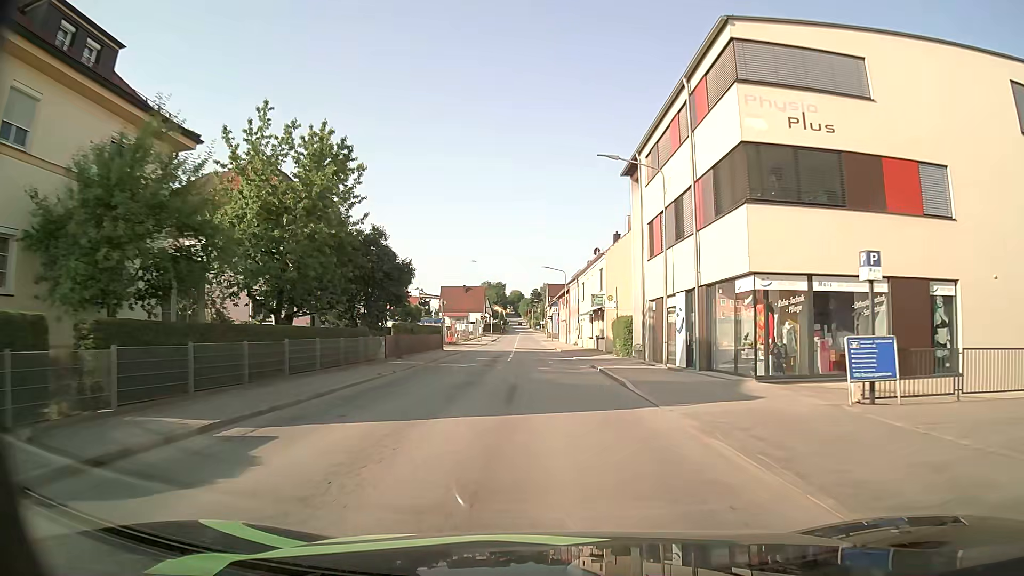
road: tertiary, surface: asphalt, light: Day
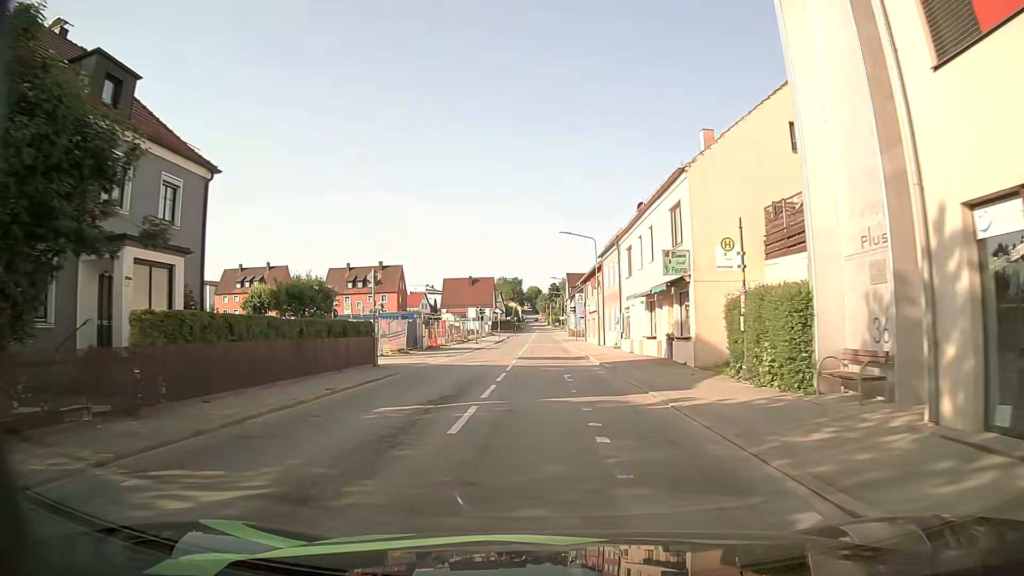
(-0.4, +22.2) m; -3°
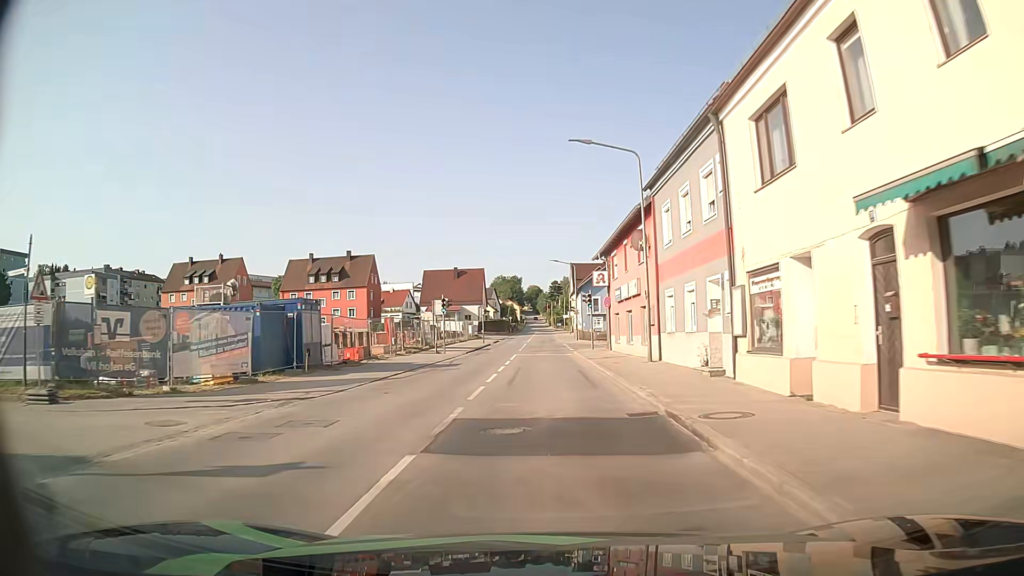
(+0.3, +22.7) m; +1°
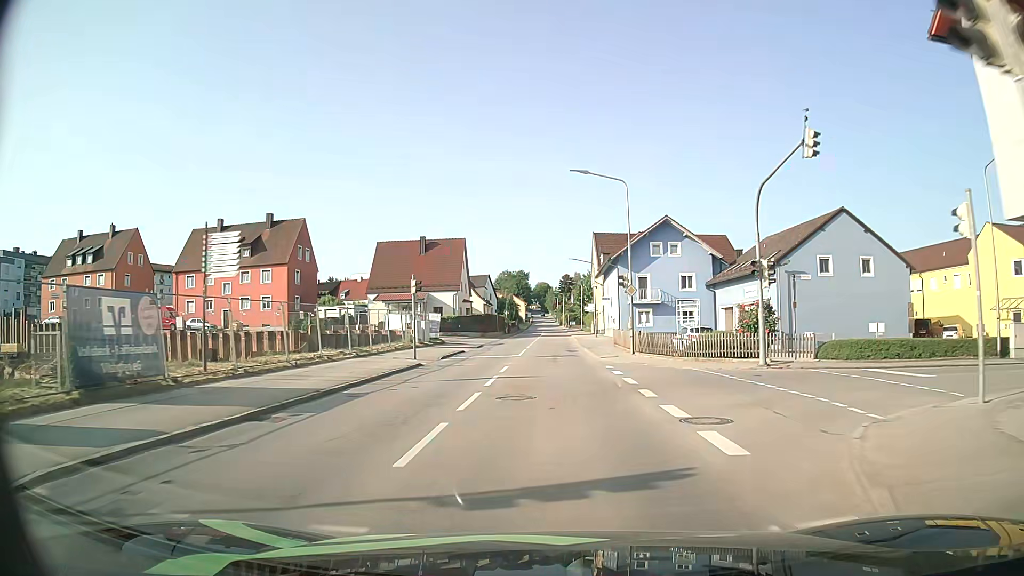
(-0.6, +37.7) m; -1°
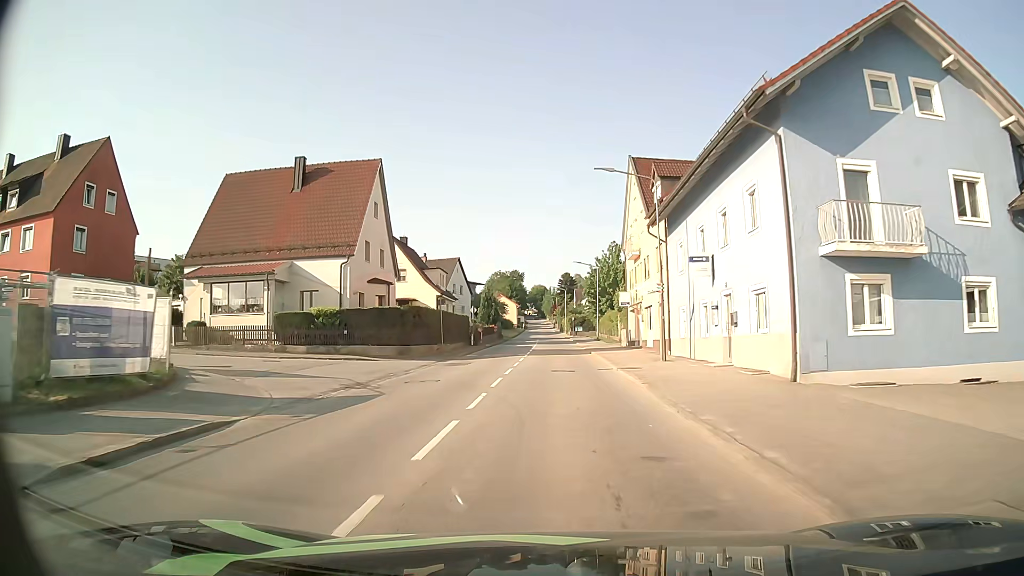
(0.0, +38.8) m; 0°
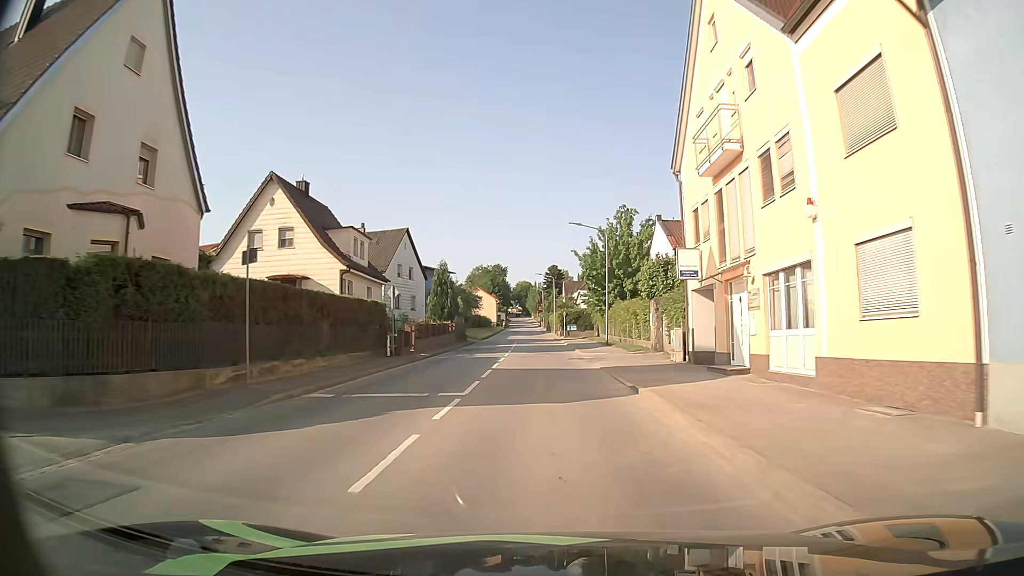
(0.0, +24.0) m; +1°
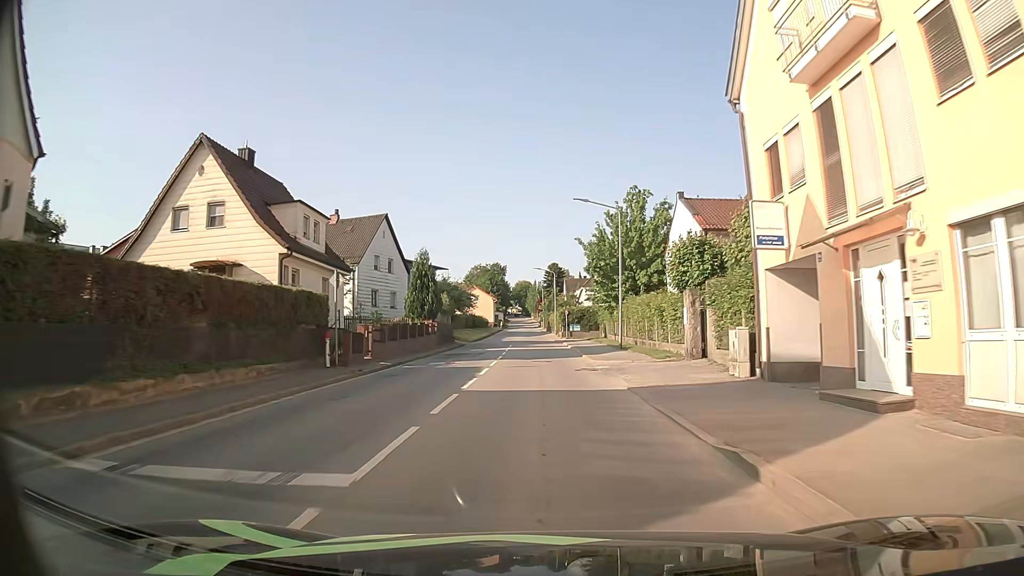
(0.0, +8.1) m; 0°
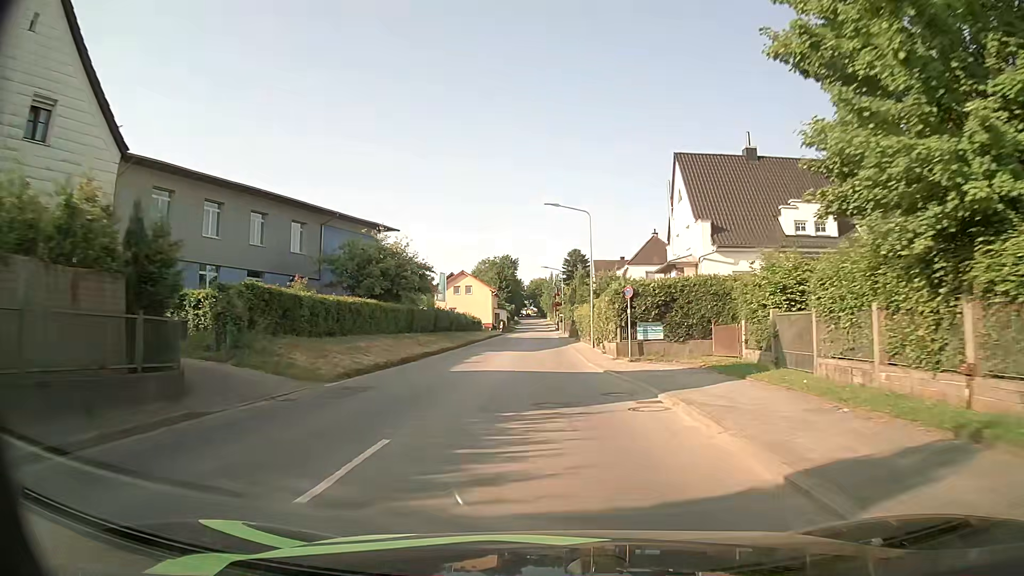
(-0.7, +41.8) m; -2°
(0, +10) (0, +20) (0, +30) (0, +40) (0, +50) (0, +60) (0, +70) (-1, +80) (-1, +90) (-1, +100) m
